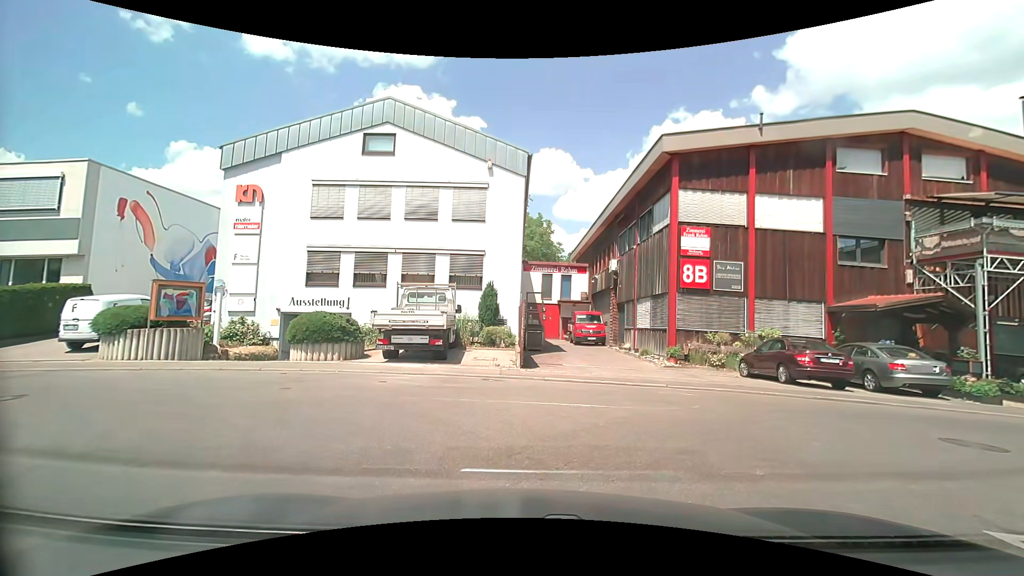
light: Day
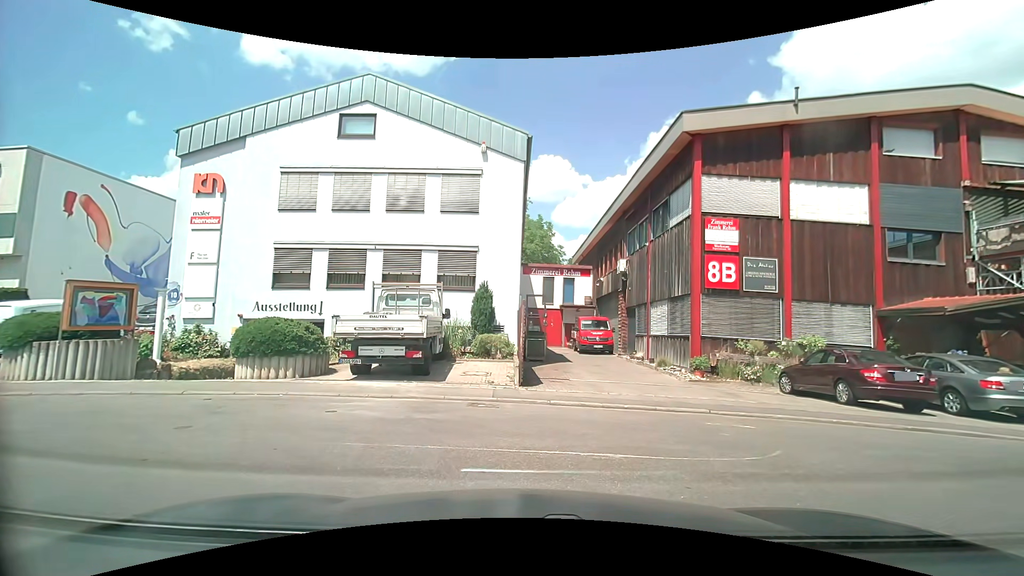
(0.0, +2.8) m; 0°
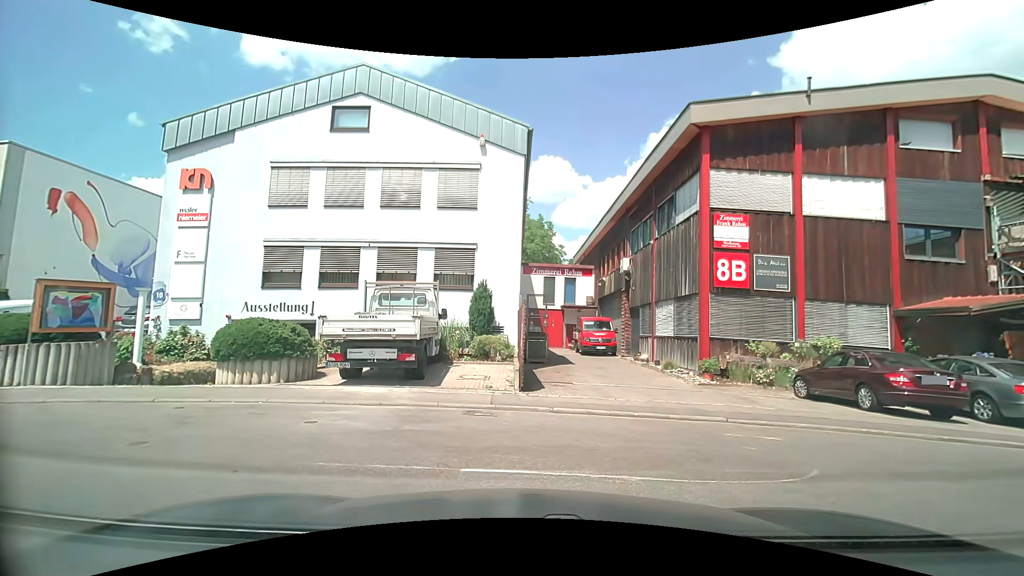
(0.0, +0.8) m; 0°
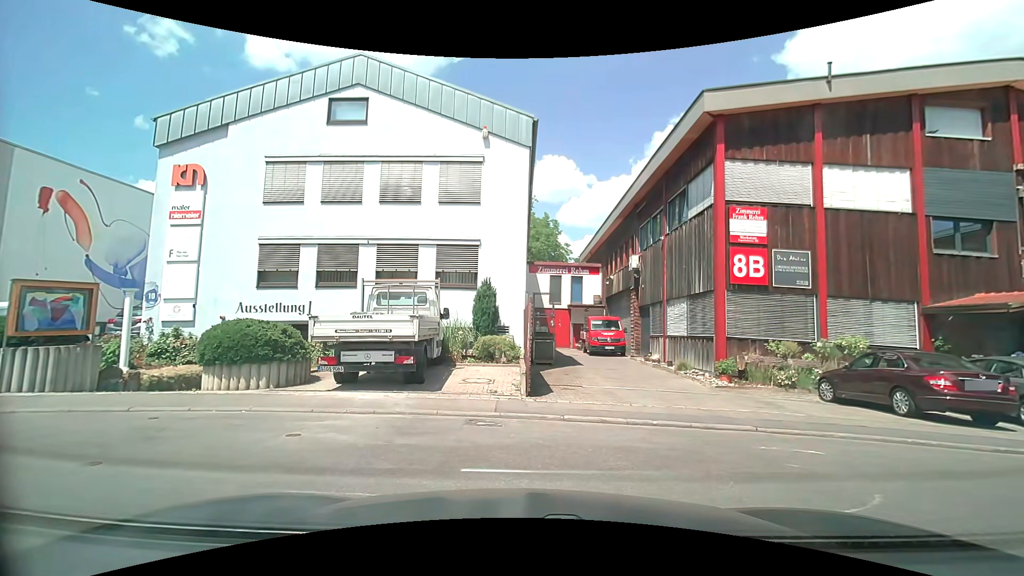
(0.0, +0.8) m; 0°
